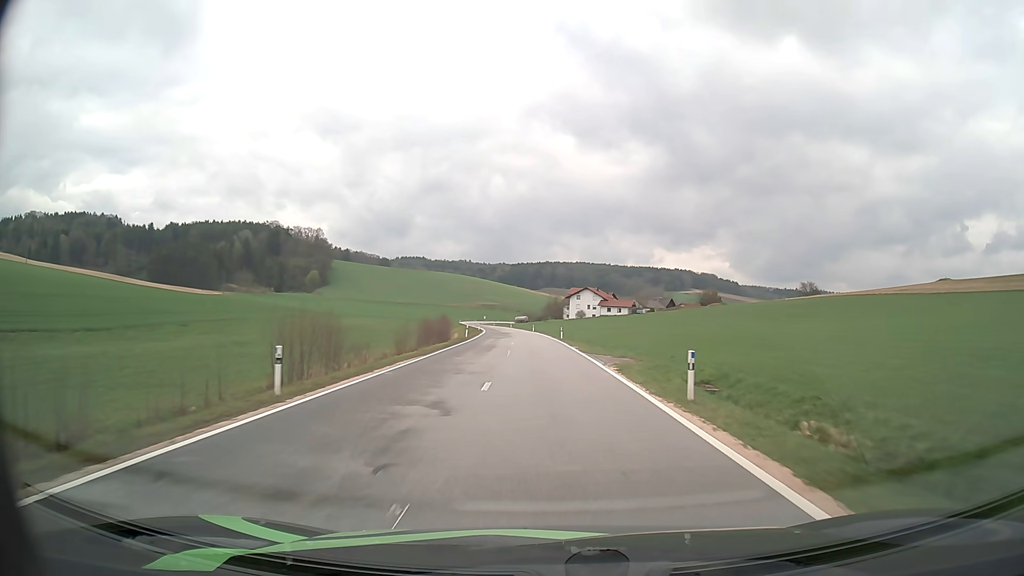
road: tertiary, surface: asphalt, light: Day
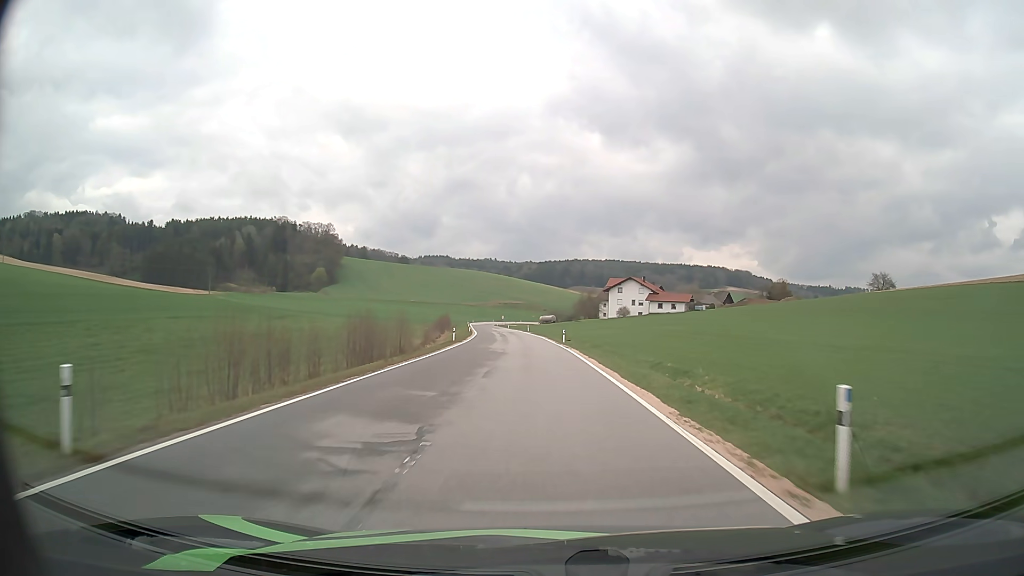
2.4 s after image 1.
(-1.0, +46.3) m; -2°
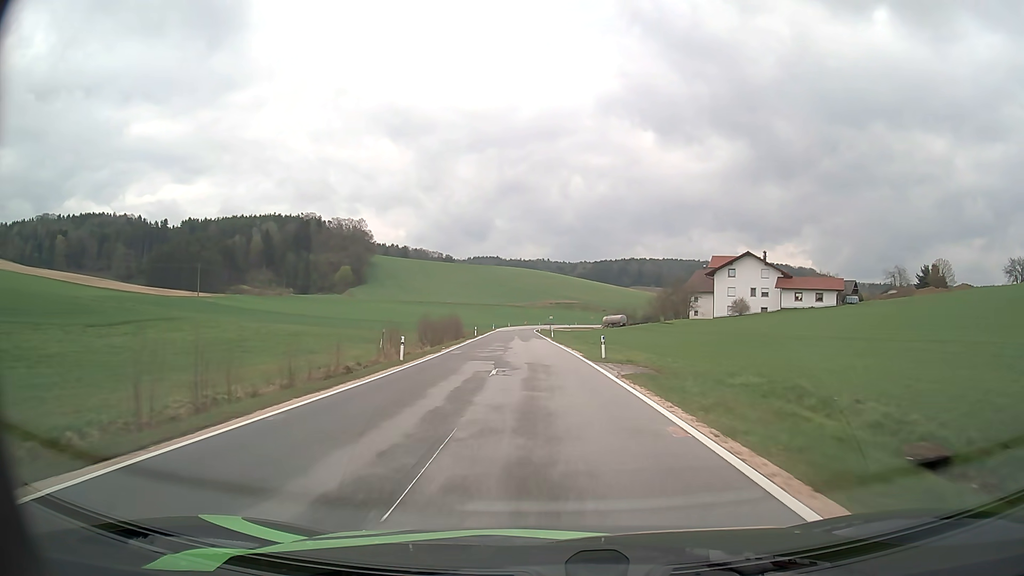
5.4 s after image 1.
(-2.3, +59.6) m; -5°
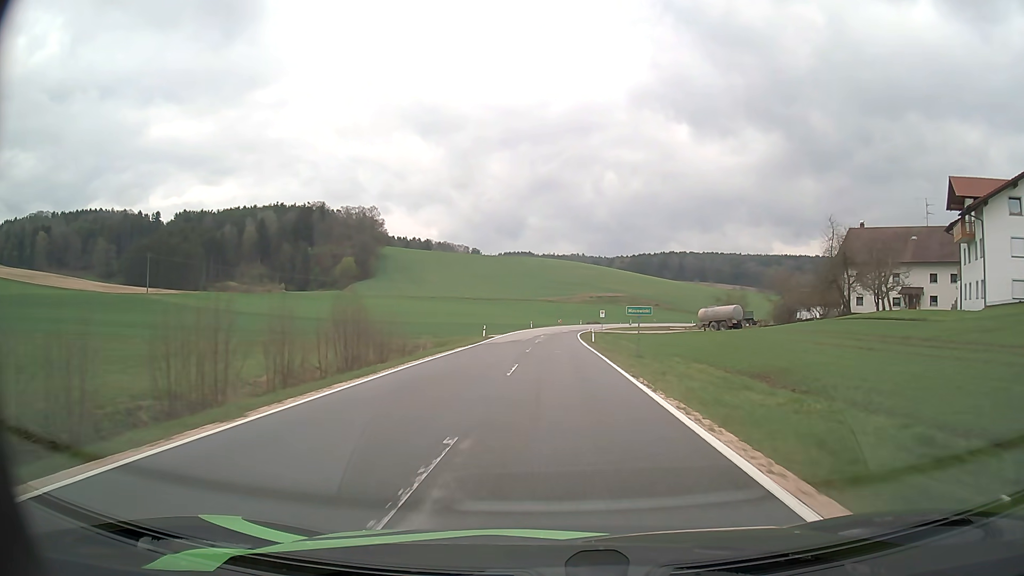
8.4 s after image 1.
(-2.1, +61.4) m; -3°
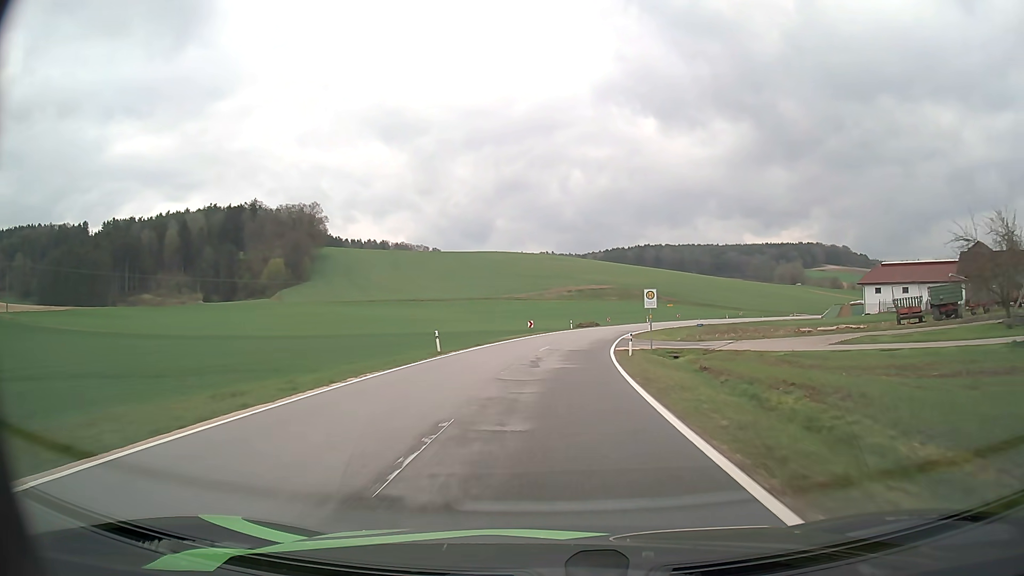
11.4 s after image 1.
(+1.0, +59.6) m; +2°
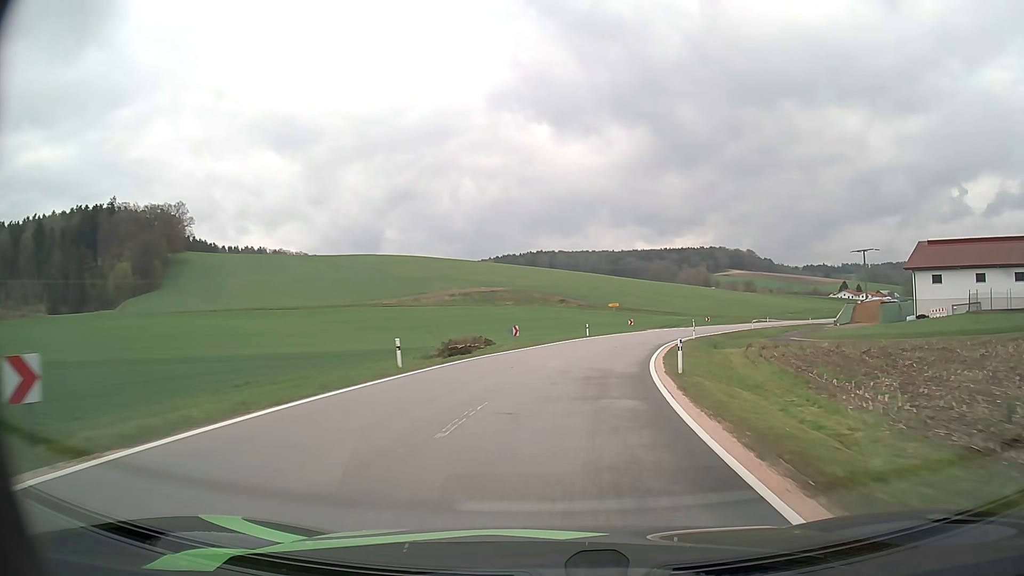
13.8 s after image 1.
(+3.0, +45.7) m; +9°
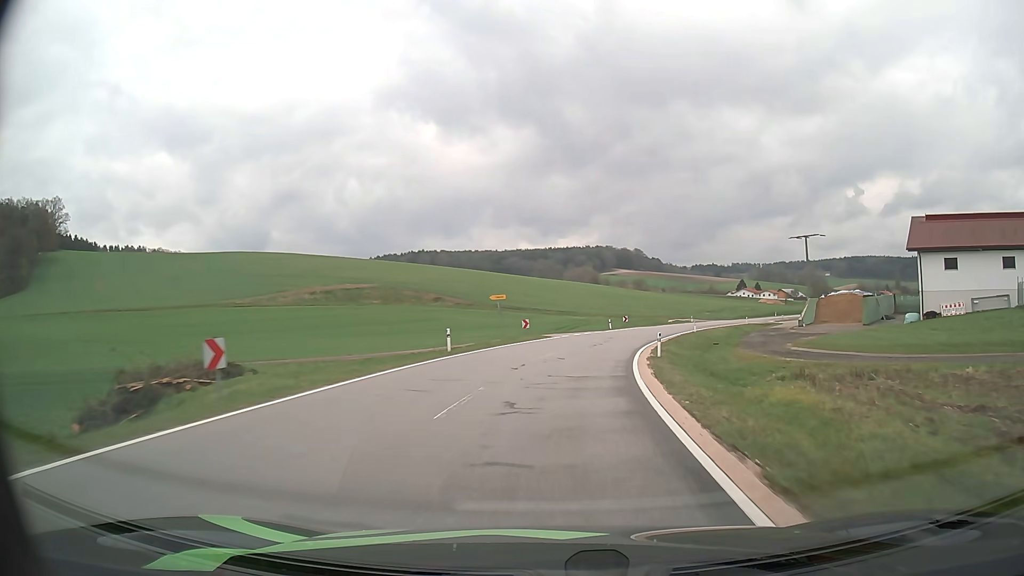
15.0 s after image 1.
(+2.0, +22.6) m; +10°
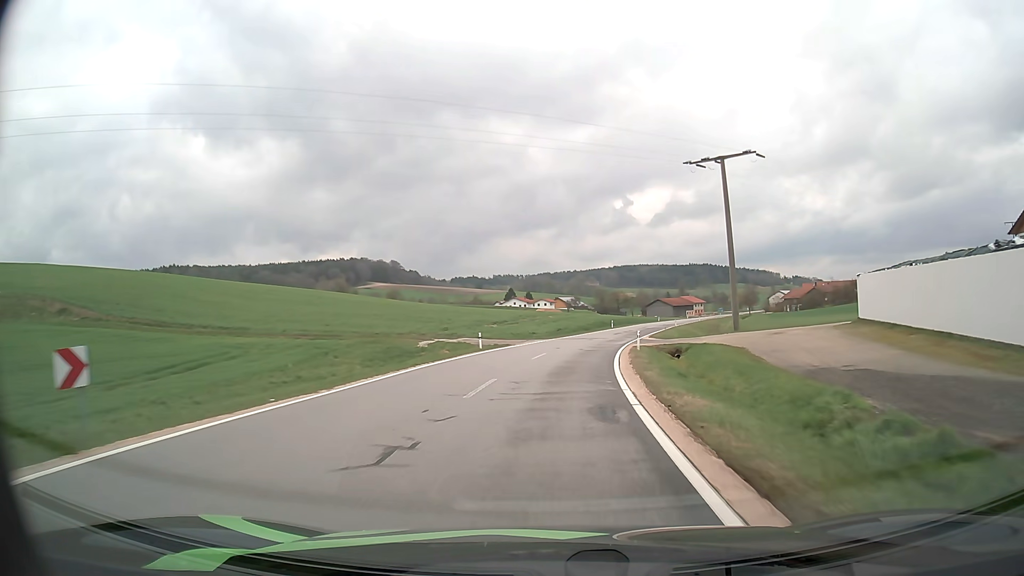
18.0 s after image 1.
(+10.3, +56.1) m; +20°
(0, +10) (+1, +20) (+2, +30) (+4, +40) (+6, +50) (+8, +59) (+10, +69) (+13, +79) (+16, +88) (+18, +98) m
